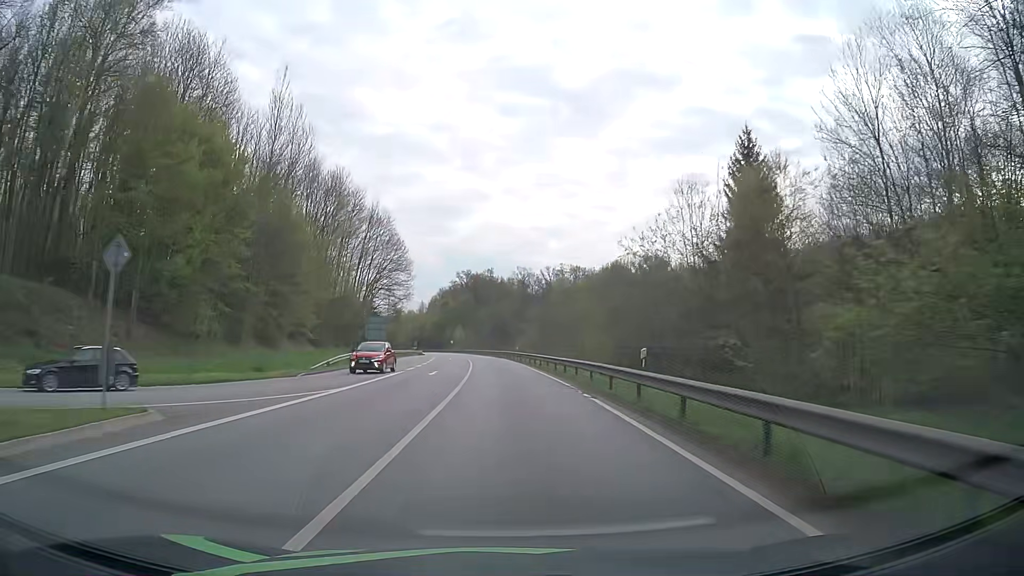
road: primary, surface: asphalt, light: Day
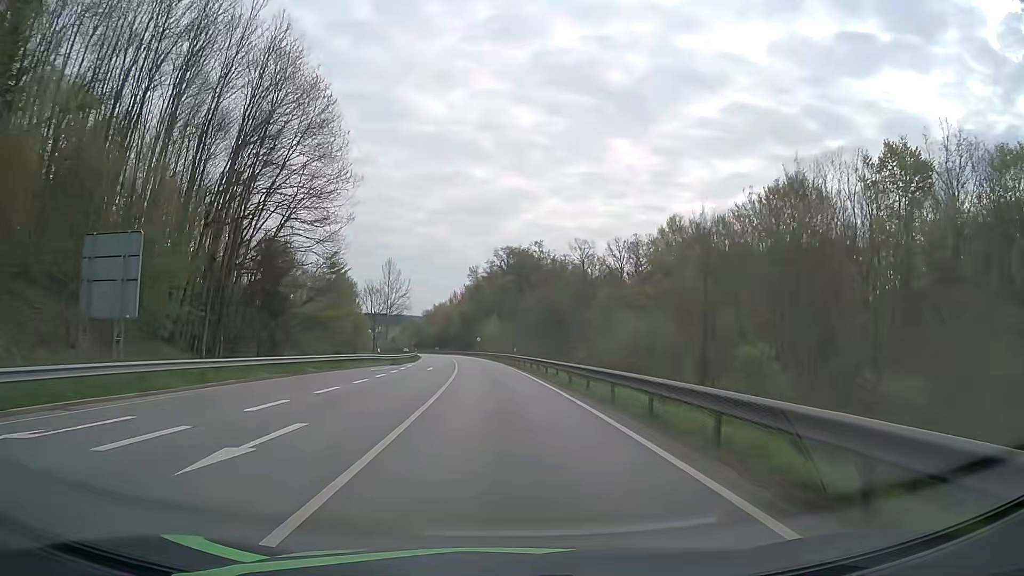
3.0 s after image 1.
(-1.5, +62.8) m; -4°
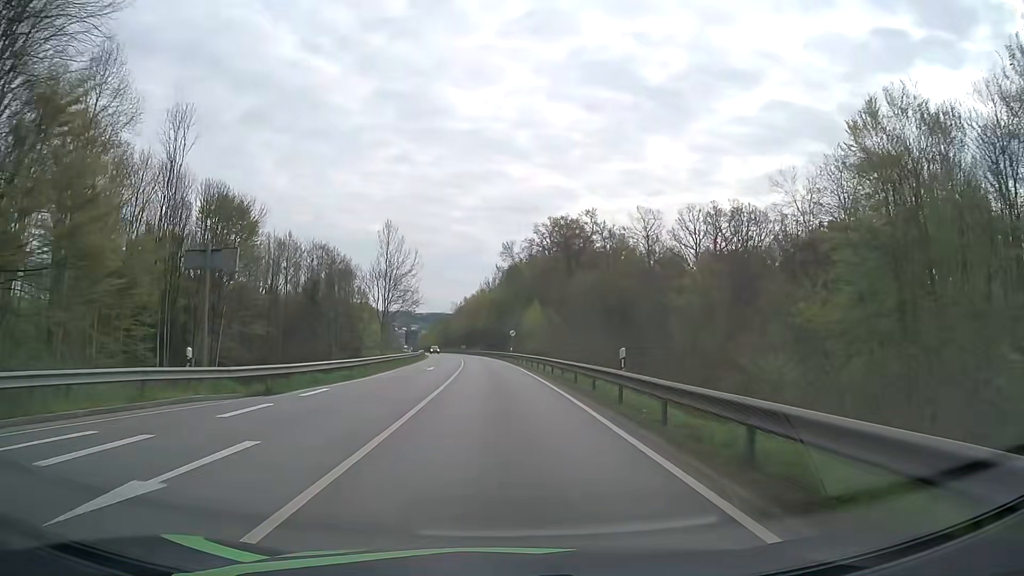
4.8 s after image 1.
(-1.1, +37.7) m; -3°
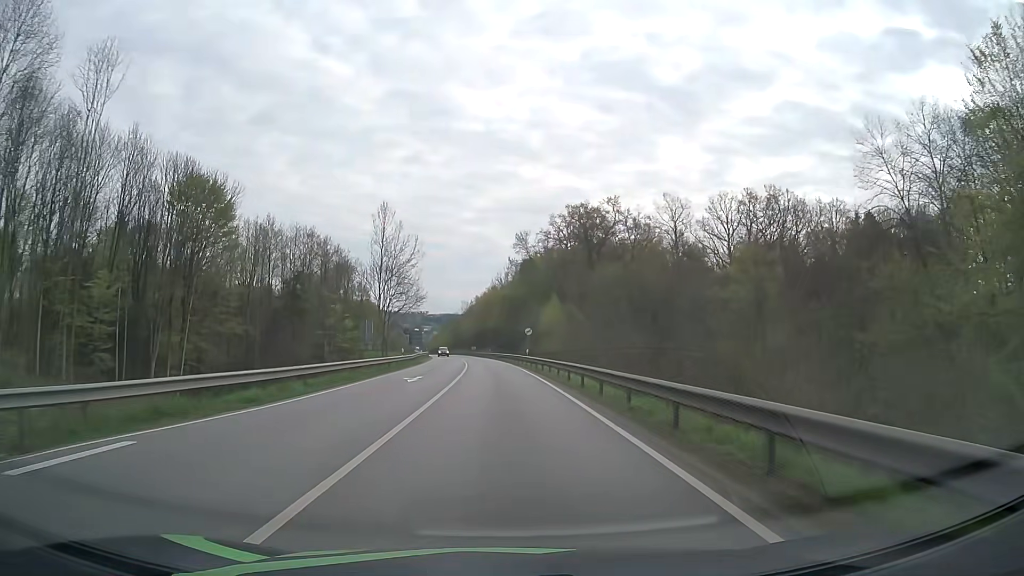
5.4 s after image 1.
(-0.1, +12.6) m; -1°
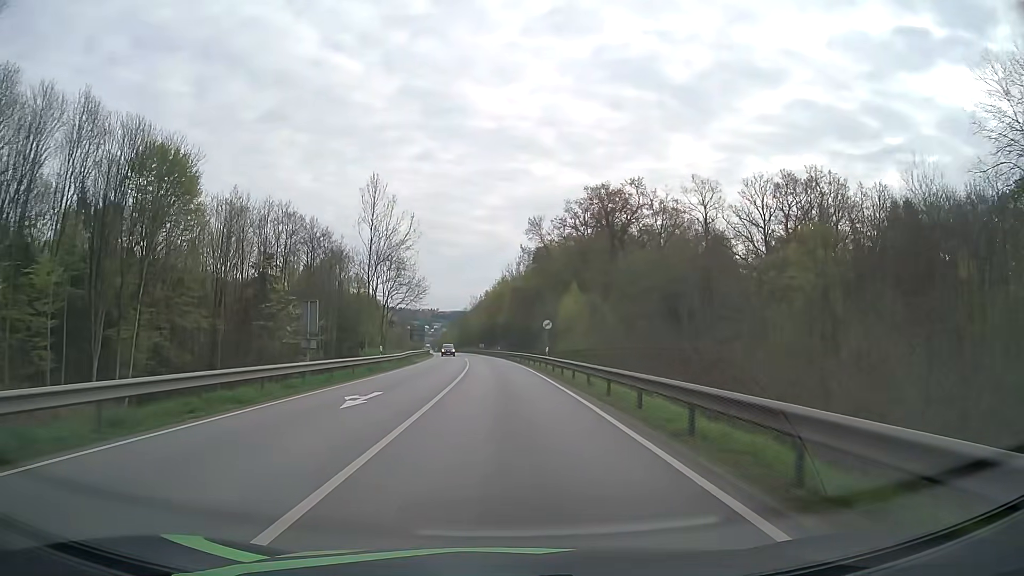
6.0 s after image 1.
(-0.1, +12.6) m; -1°
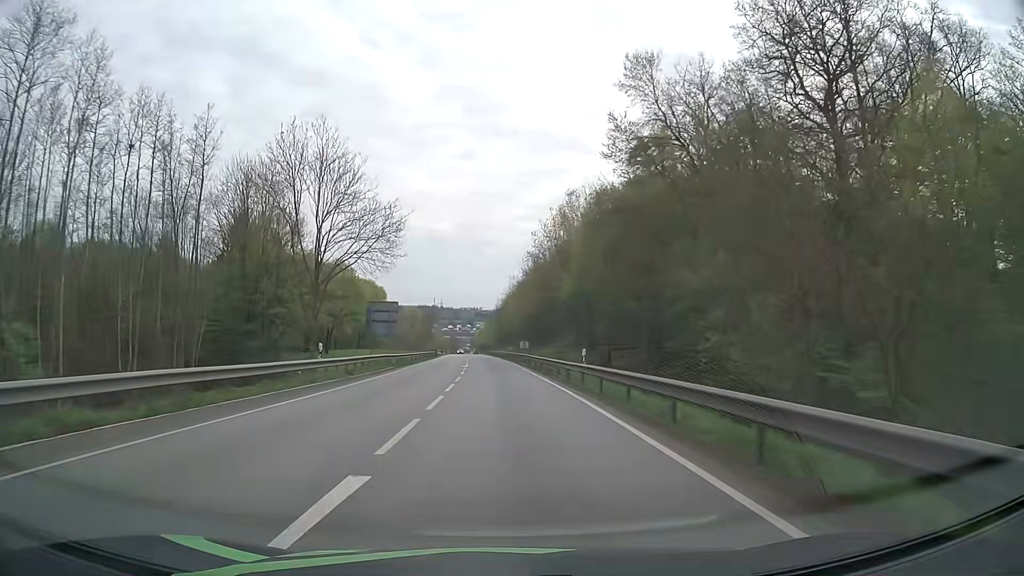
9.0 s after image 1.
(-1.9, +62.7) m; -4°
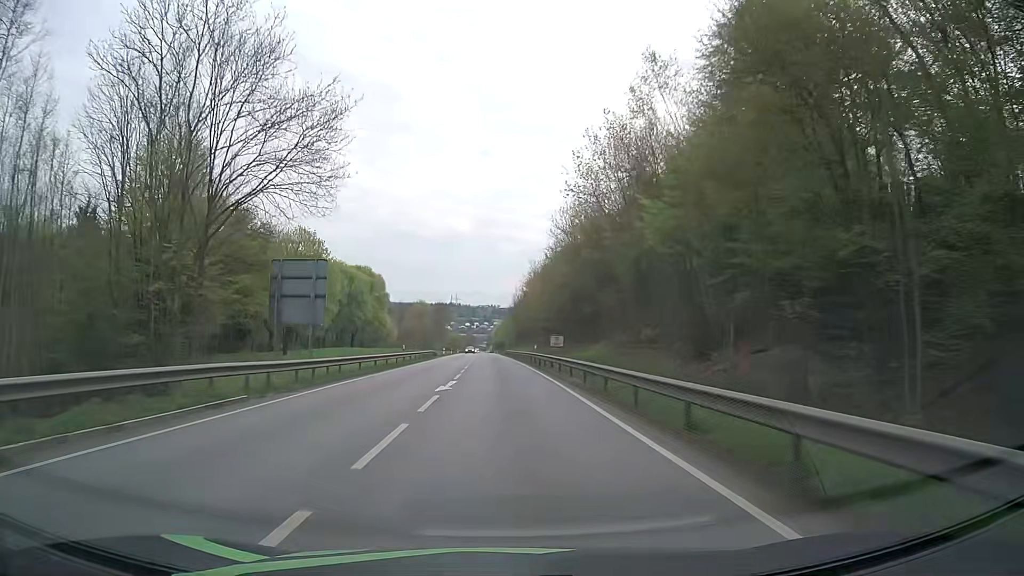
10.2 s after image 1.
(-0.3, +25.1) m; -2°
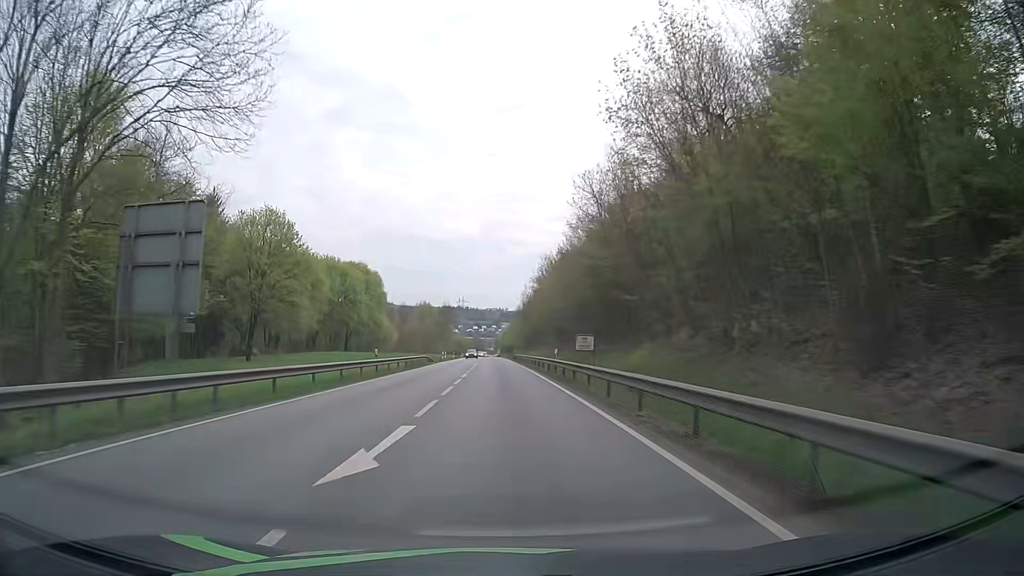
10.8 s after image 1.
(-0.1, +12.6) m; 0°
(0, +10) (0, +20) (0, +30) (-1, +40) (-1, +50) (-1, +60) (-1, +70) (-2, +80) (-2, +90) (-2, +100) m
